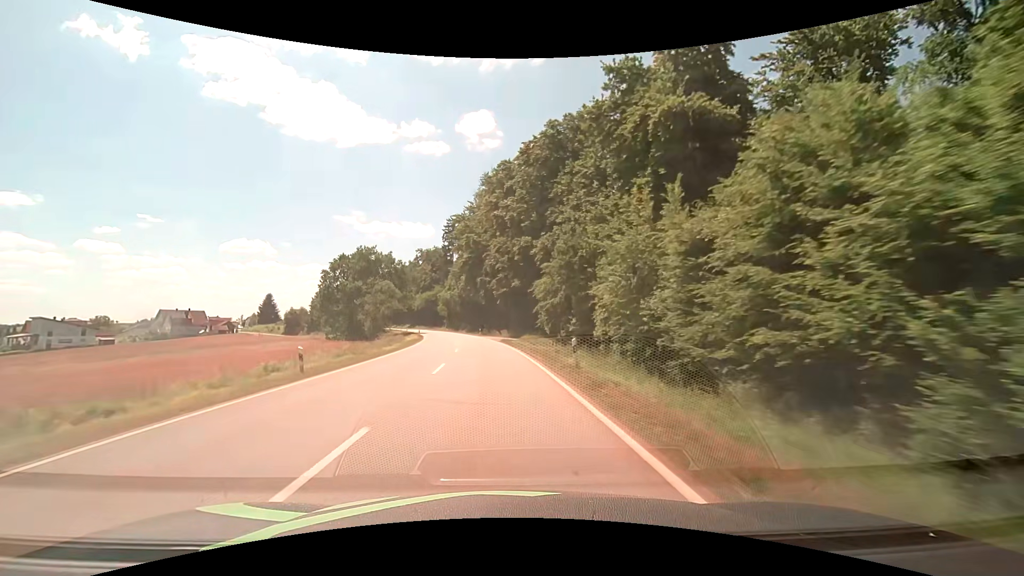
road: secondary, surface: asphalt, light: Day
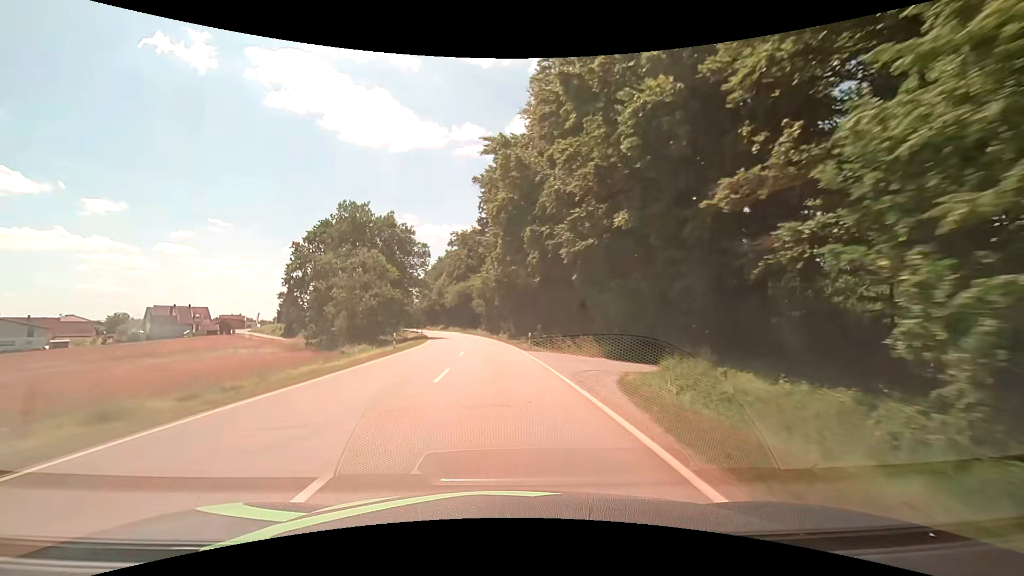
(-2.1, +38.2) m; -6°
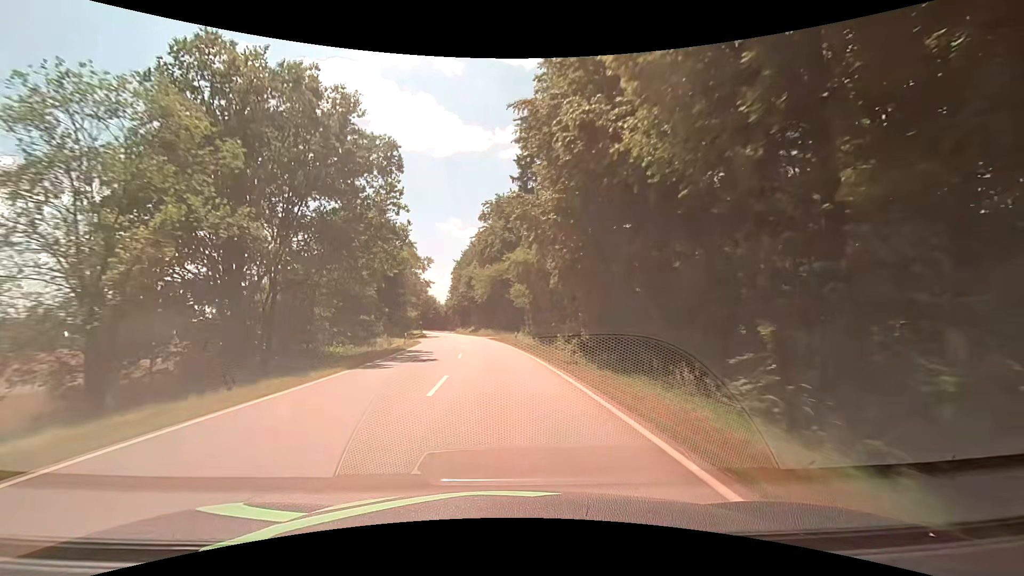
(-1.4, +38.3) m; -5°
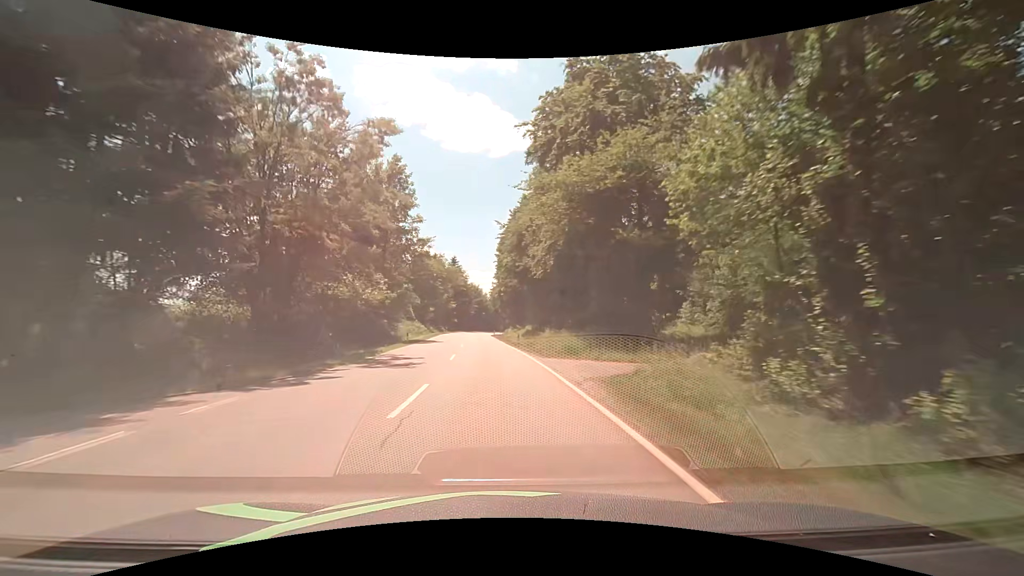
(-2.6, +50.5) m; -7°
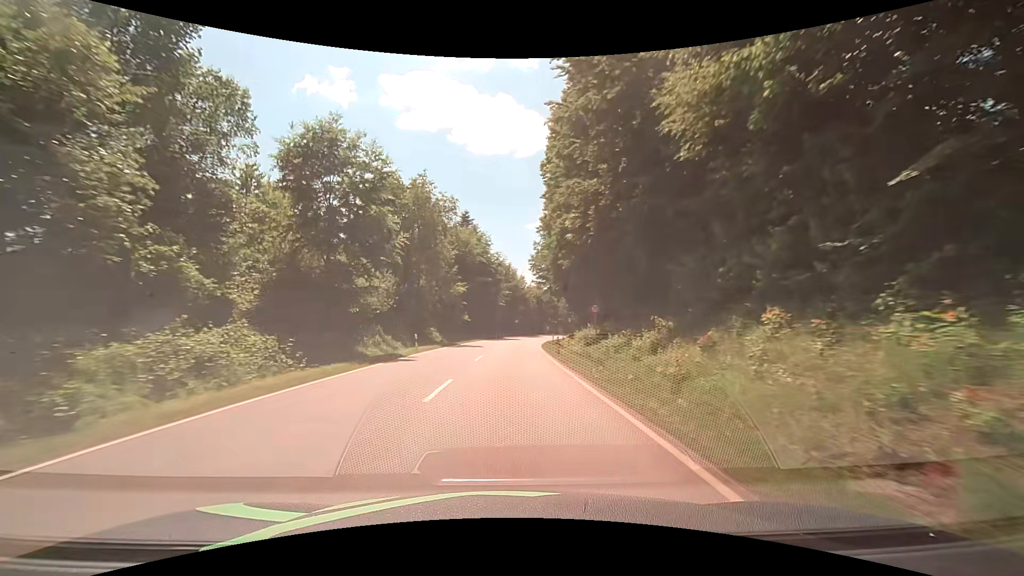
(-3.0, +57.5) m; -4°
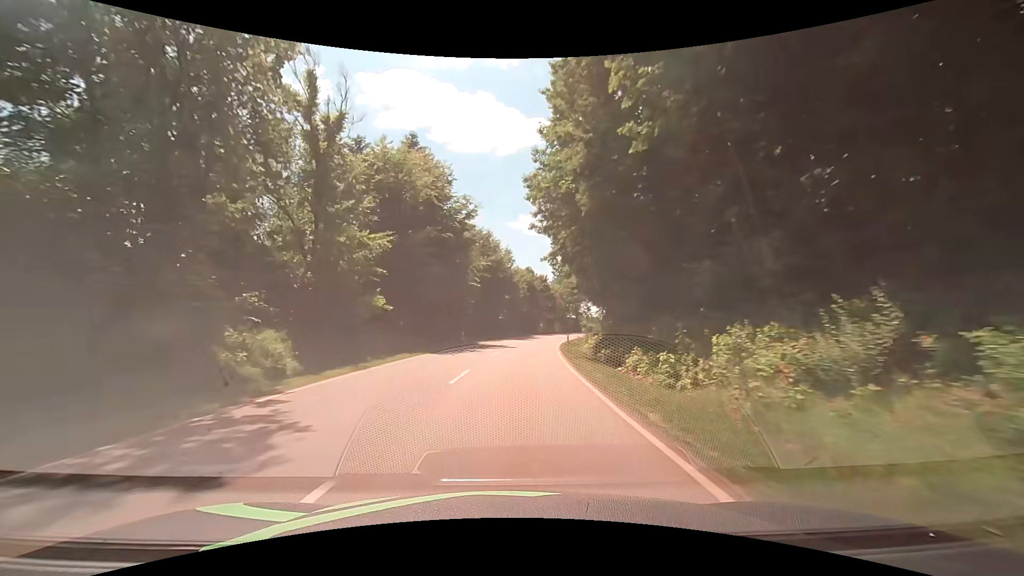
(+0.5, +32.5) m; +2°
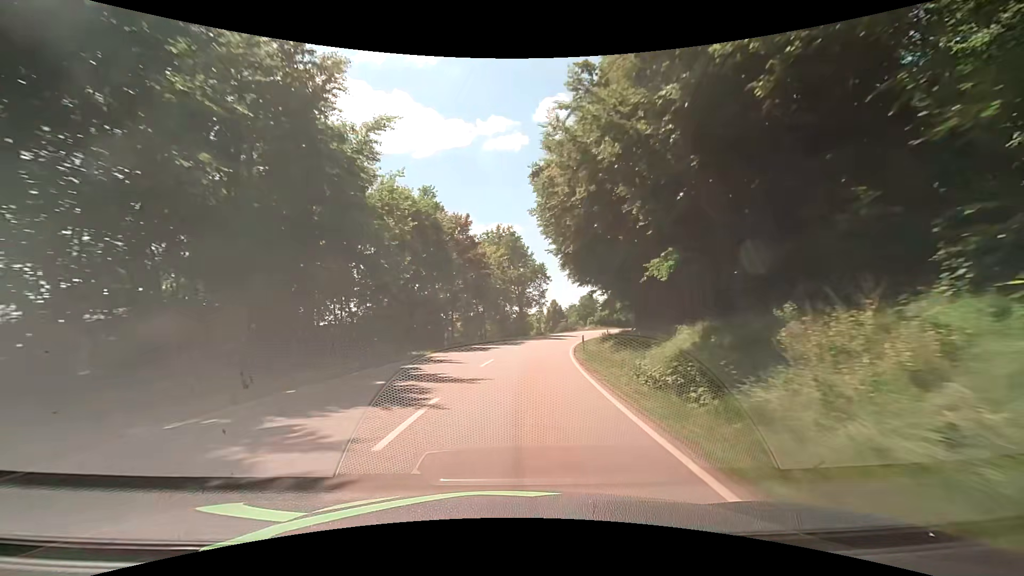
(+3.2, +53.7) m; +7°
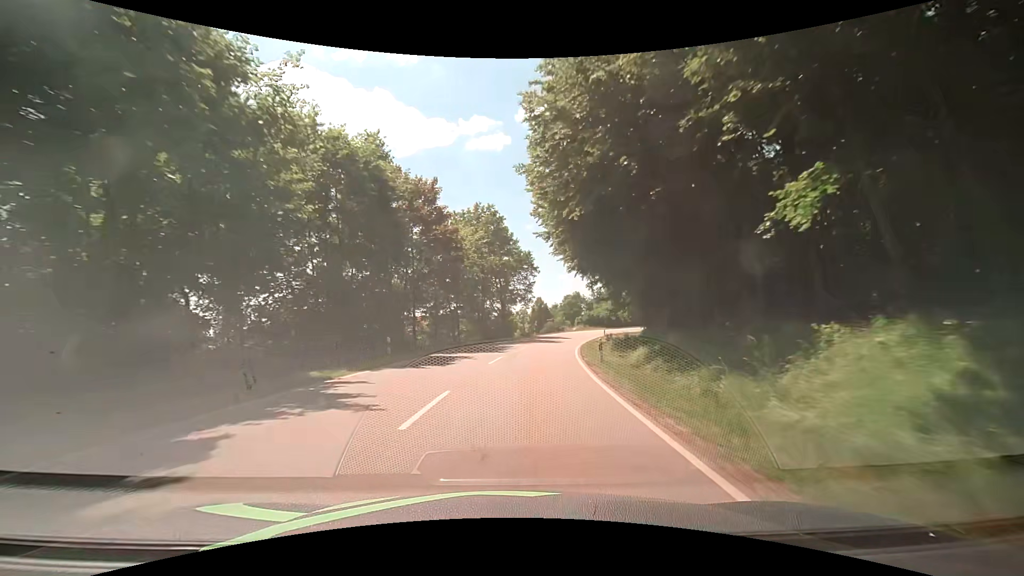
(+0.5, +10.8) m; +4°
